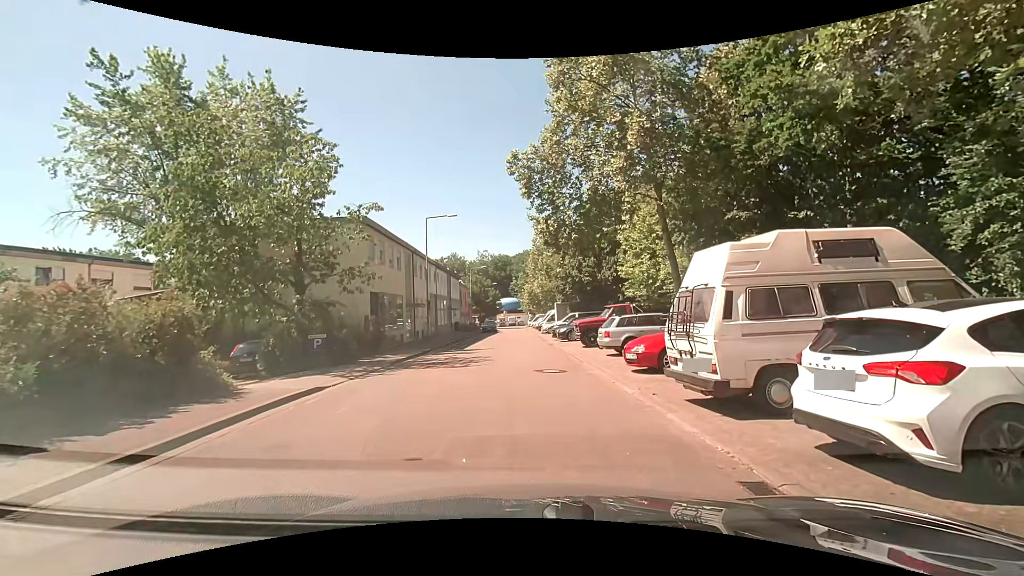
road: residential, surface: asphalt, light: Day
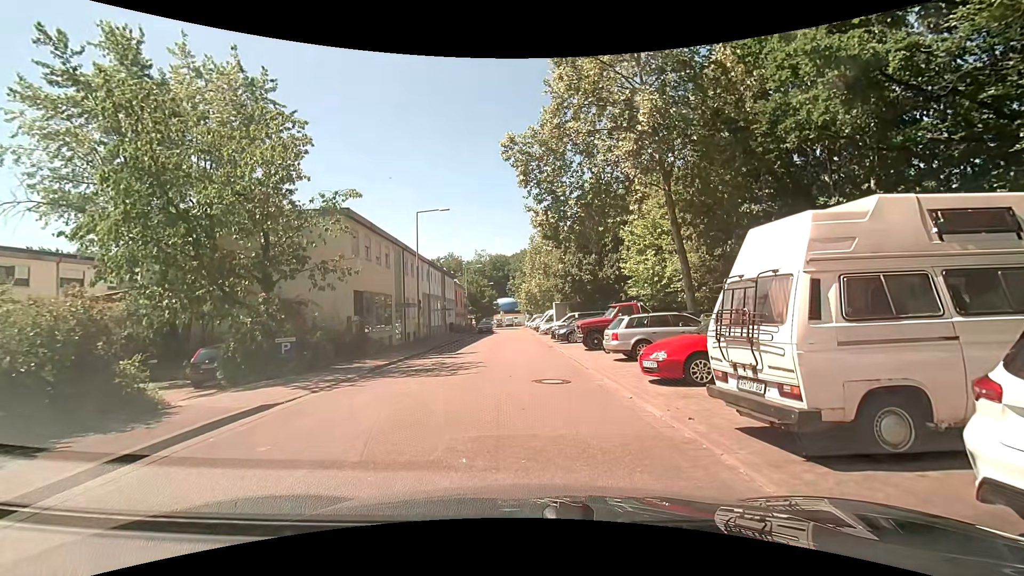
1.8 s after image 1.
(0.0, +2.1) m; 0°
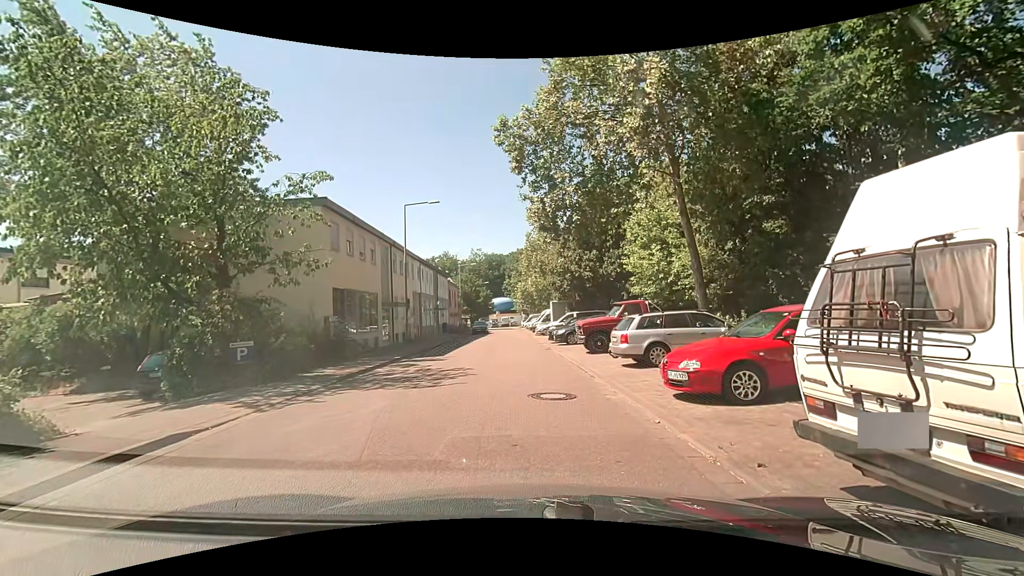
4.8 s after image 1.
(0.0, +2.1) m; 0°
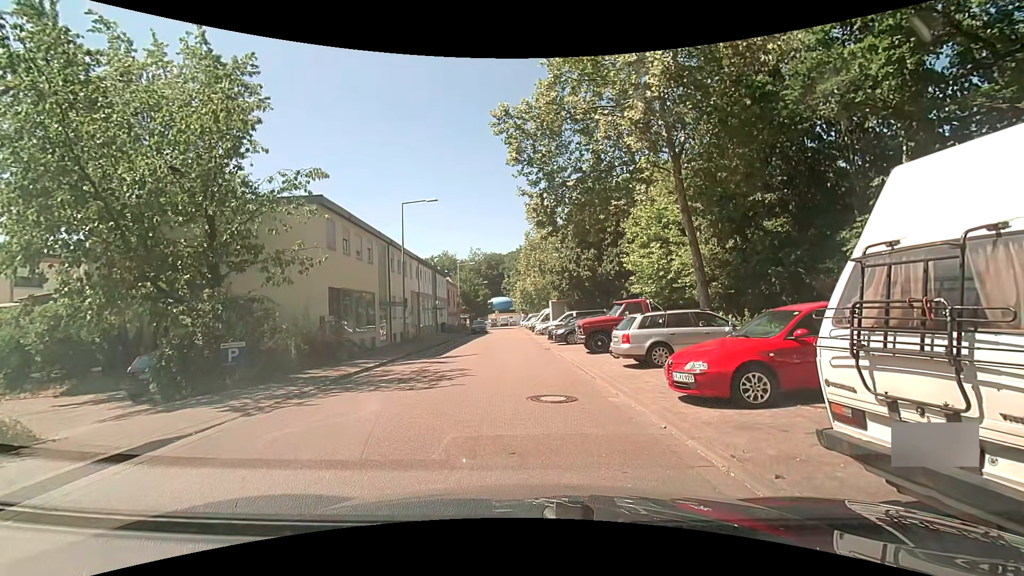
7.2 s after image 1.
(0.0, +0.4) m; 0°
